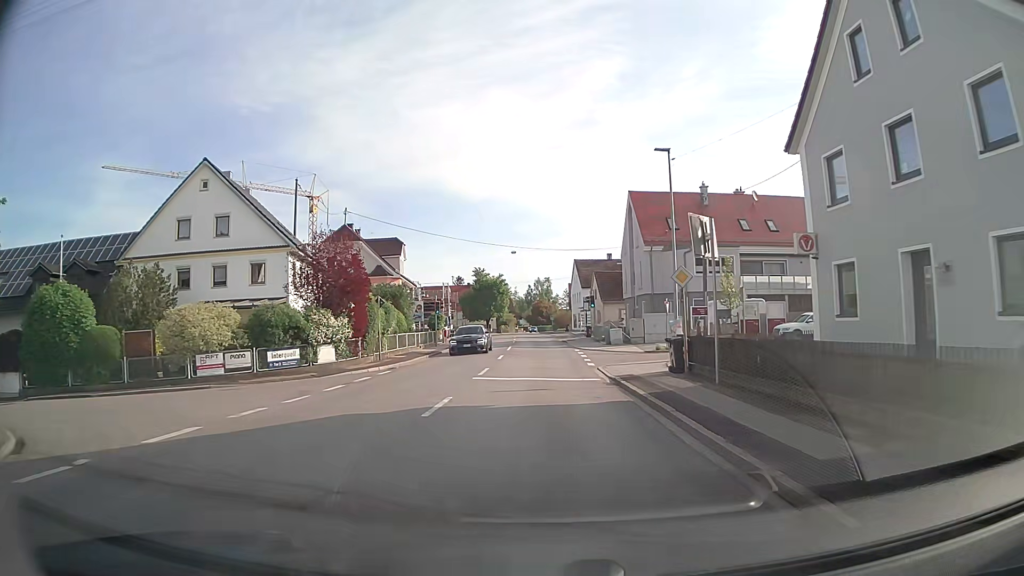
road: secondary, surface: asphalt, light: Day
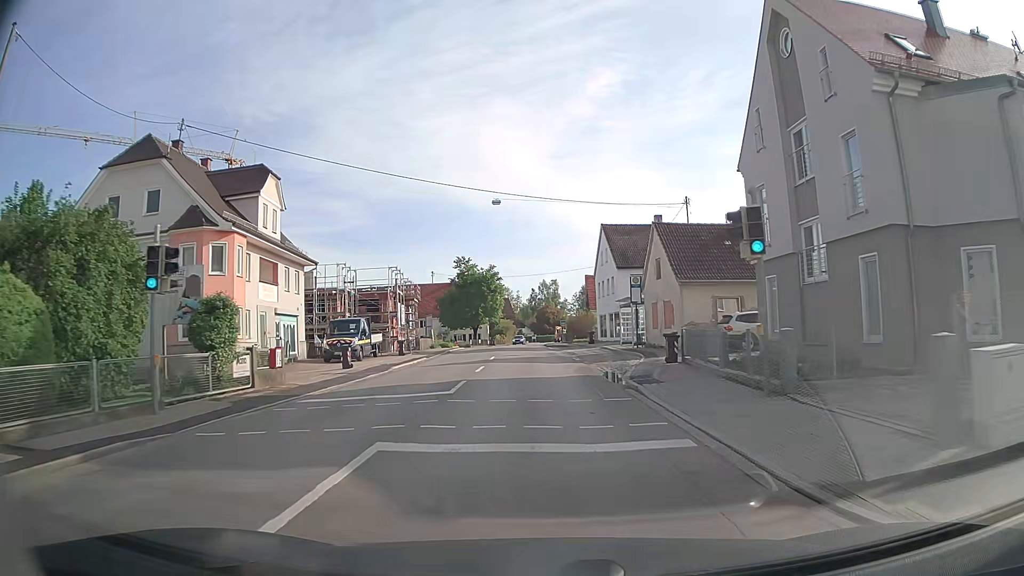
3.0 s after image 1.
(-0.1, +35.3) m; 0°
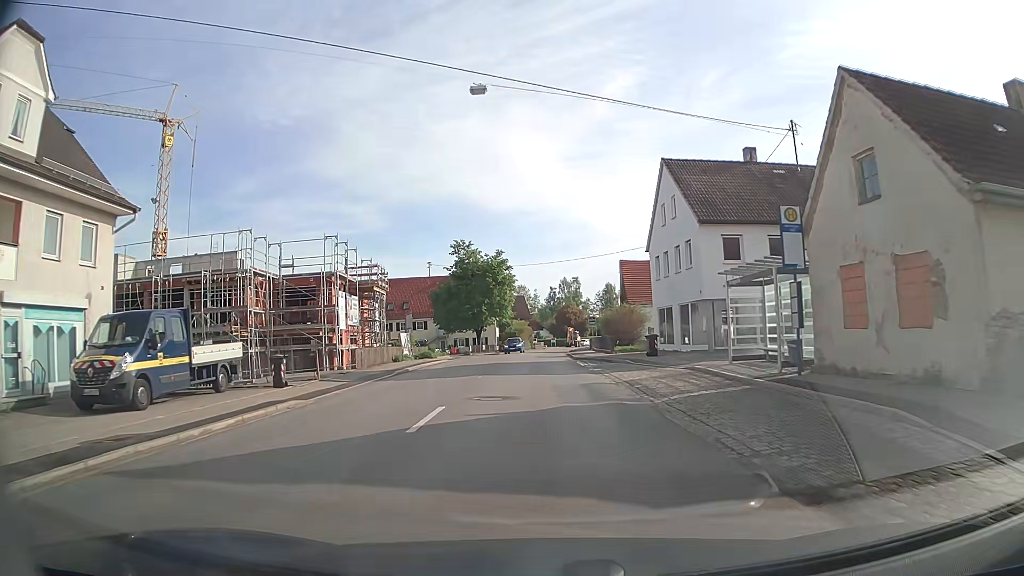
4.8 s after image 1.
(-0.4, +21.3) m; -2°
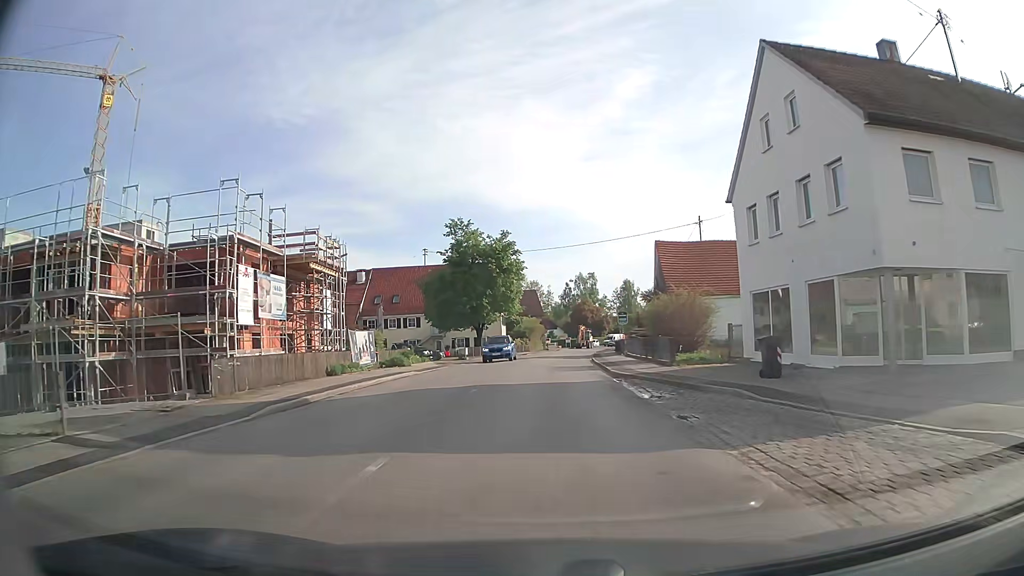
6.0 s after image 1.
(-0.1, +14.2) m; -1°
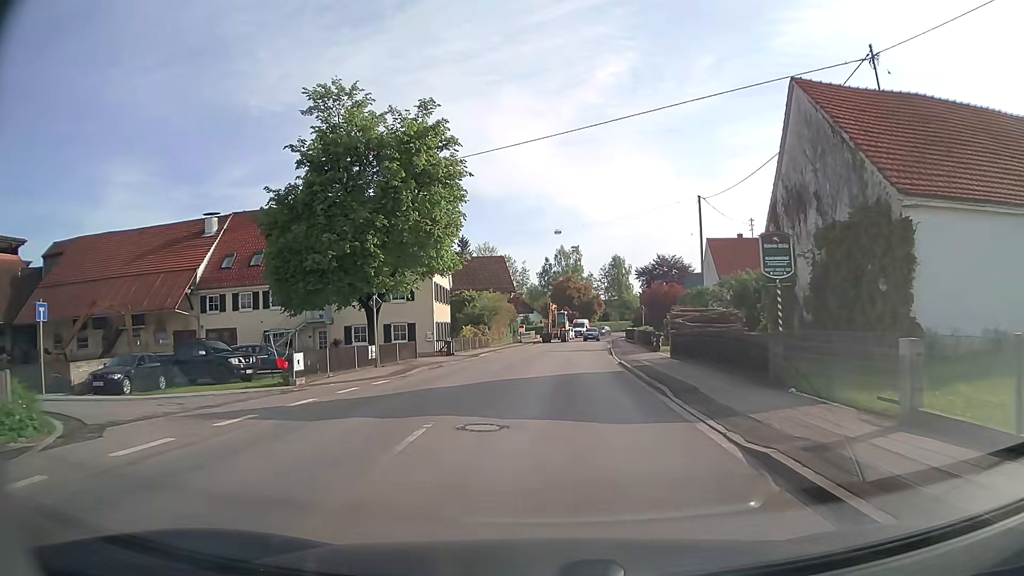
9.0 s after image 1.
(+0.5, +34.2) m; +2°
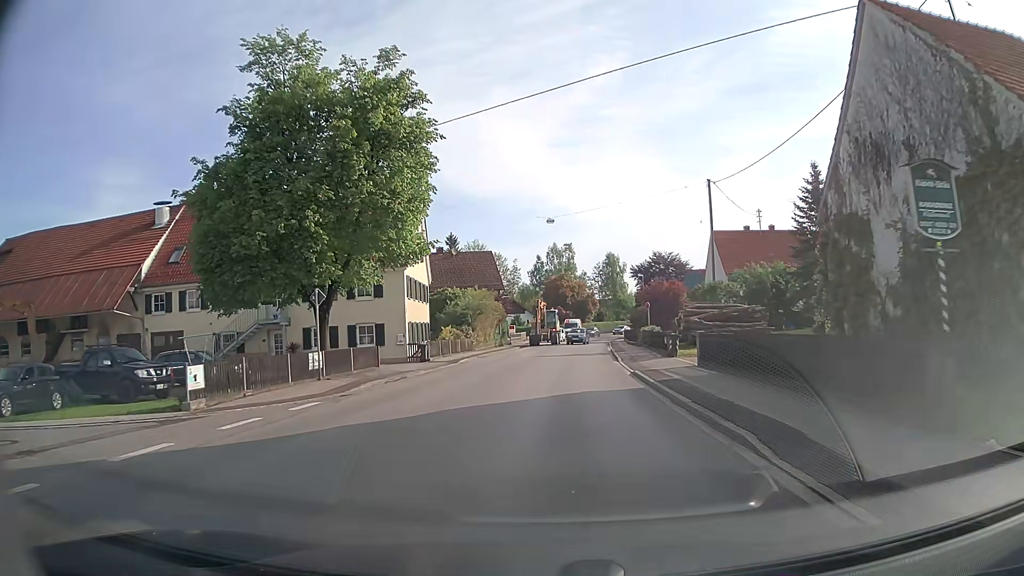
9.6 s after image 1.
(0.0, +6.0) m; 0°
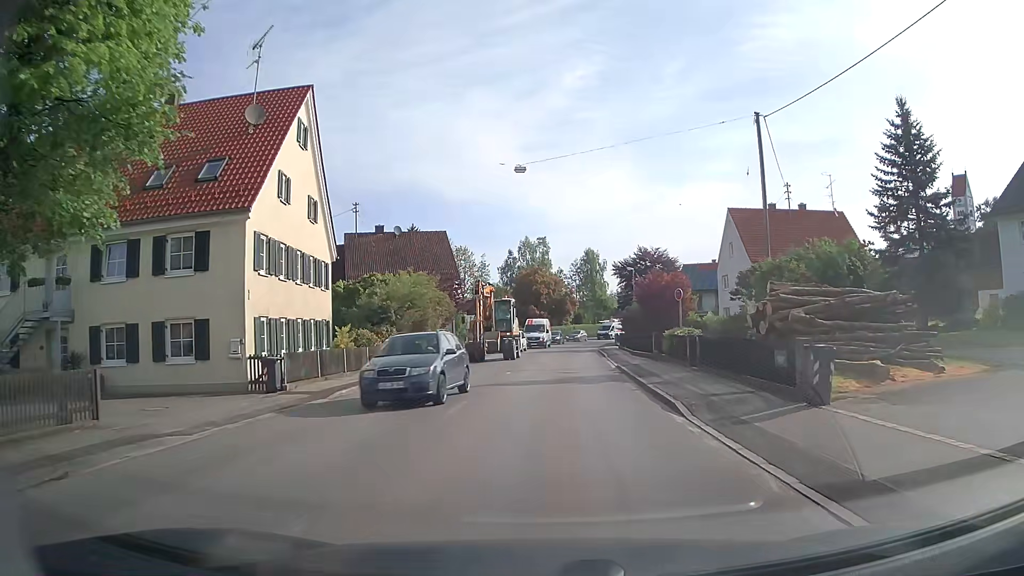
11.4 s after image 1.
(+0.3, +16.7) m; +2°
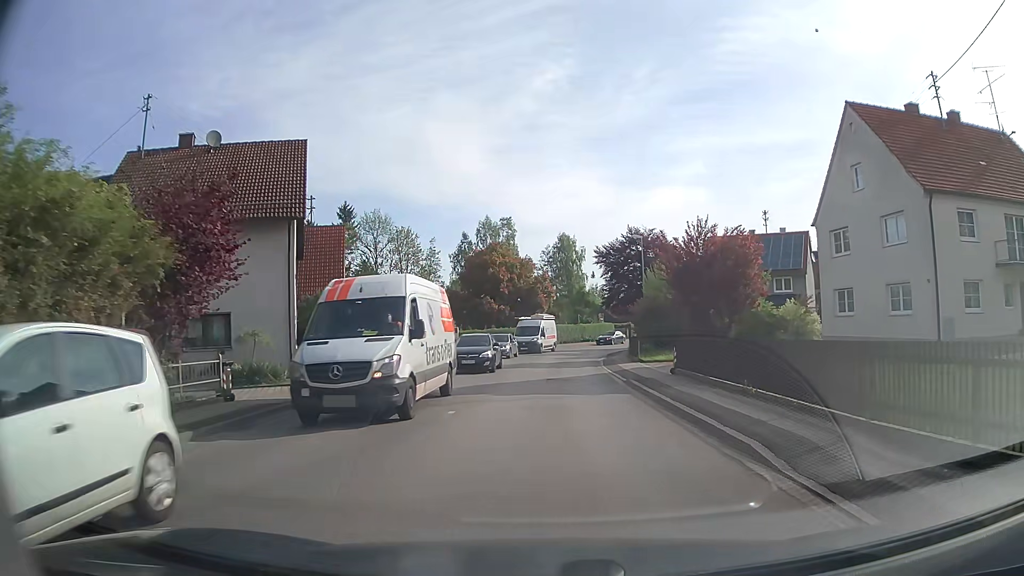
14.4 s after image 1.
(+0.7, +29.6) m; +2°
(0, +10) (+1, +20) (+1, +30) (+2, +40) (+4, +50) (+7, +59) (+11, +68) (+16, +77) (+22, +85) (+28, +93) m
